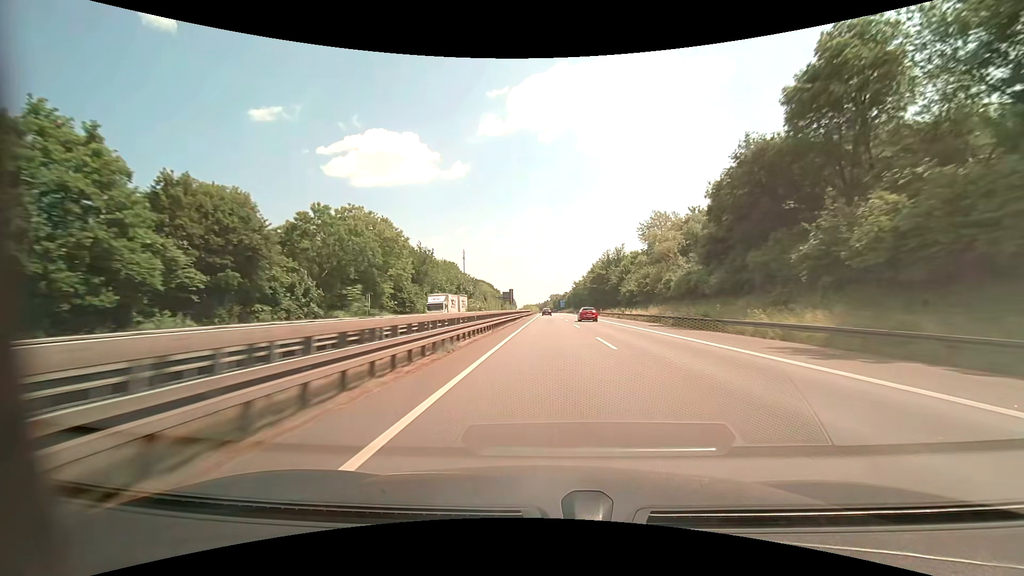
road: motorway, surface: asphalt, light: Day
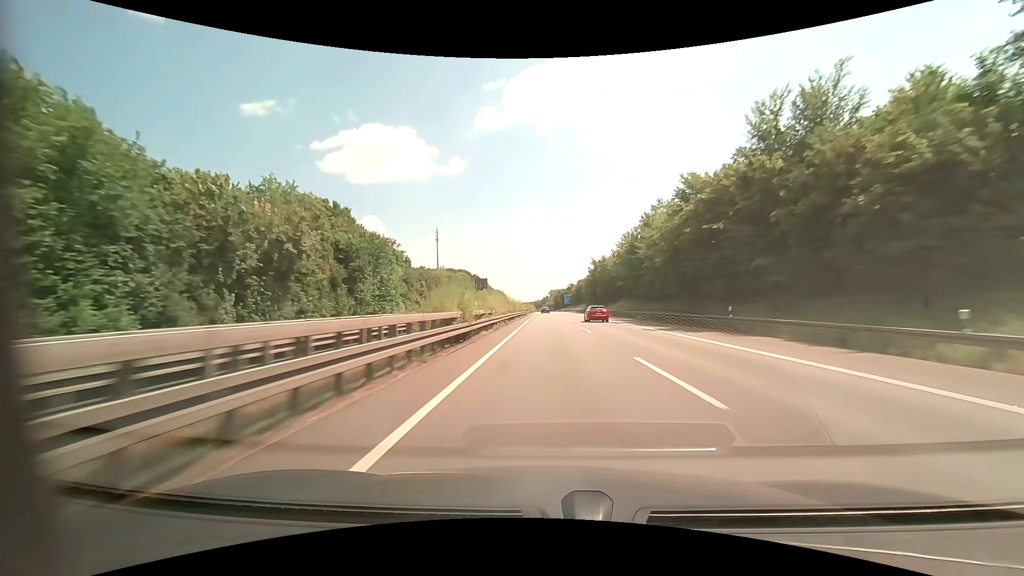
(+0.3, +82.1) m; 0°
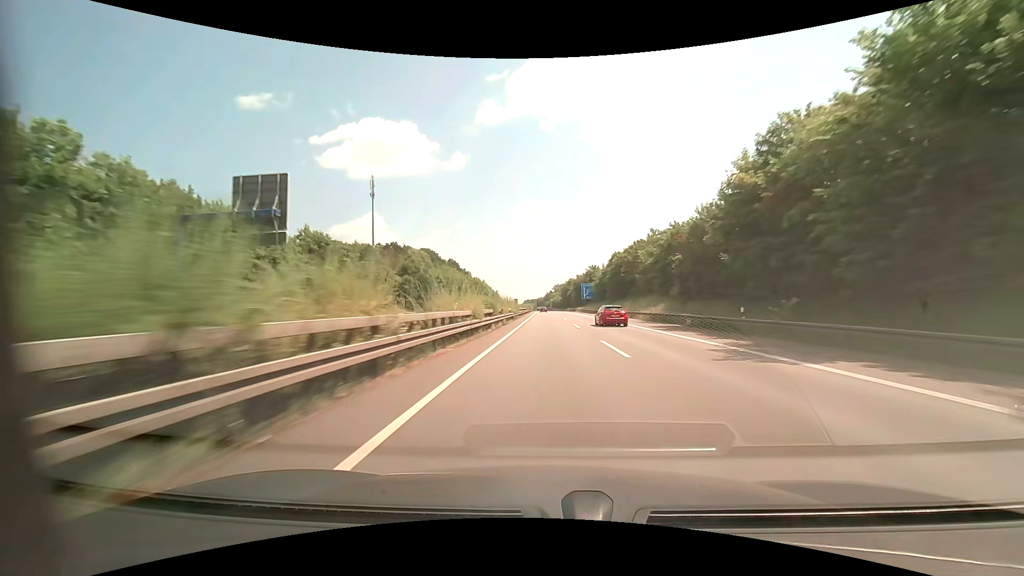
(-0.1, +102.8) m; 0°
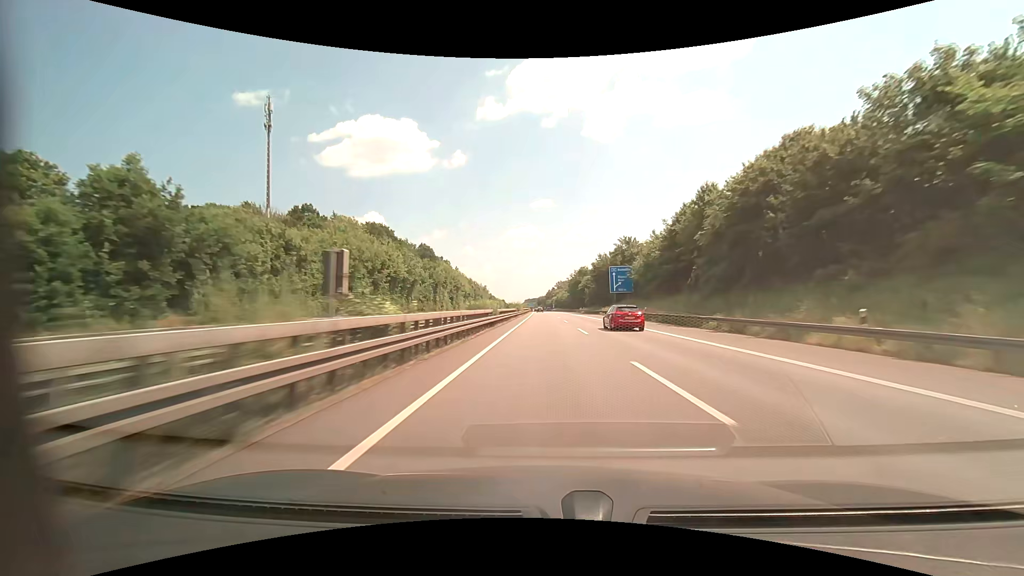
(-0.1, +61.9) m; 0°
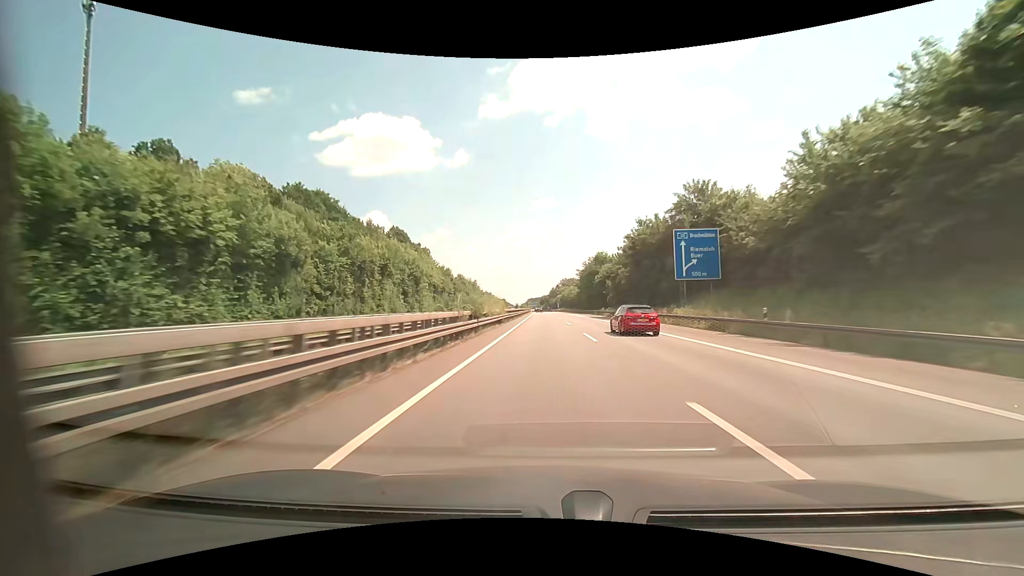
(-0.1, +41.3) m; 0°
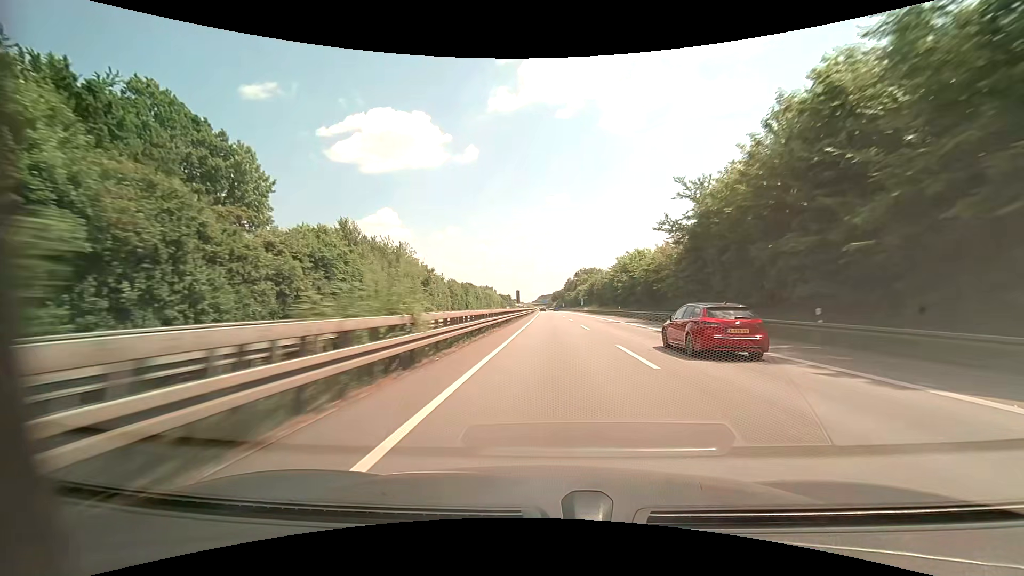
(-1.0, +103.6) m; -1°
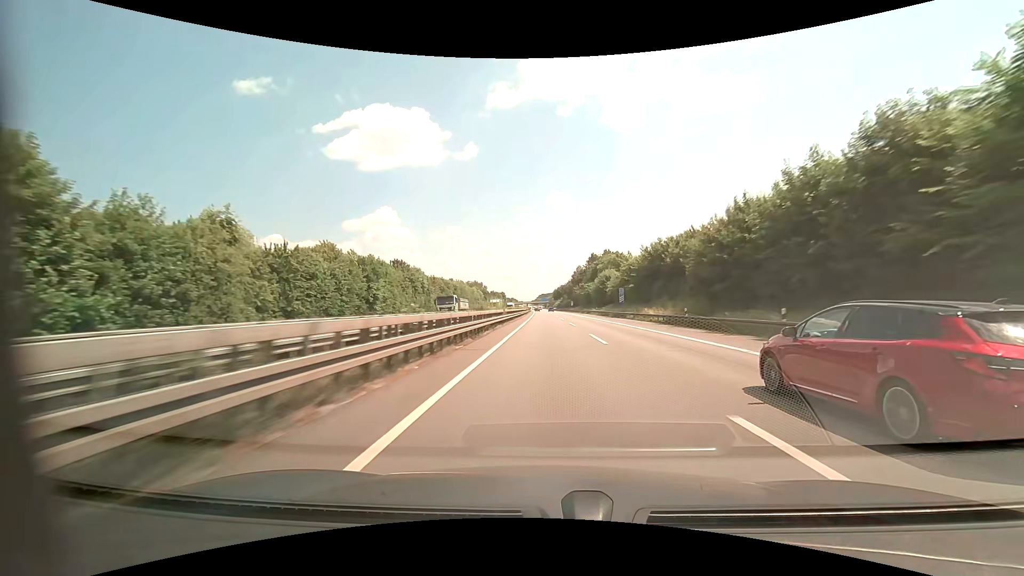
(+0.2, +83.0) m; 0°
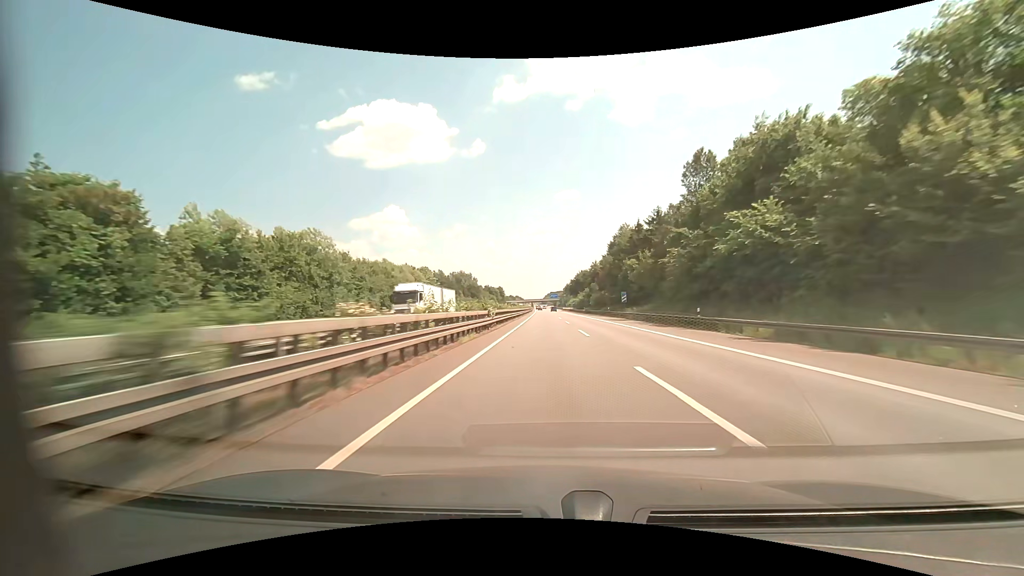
(-0.7, +103.9) m; -1°
(0, +10) (0, +20) (0, +30) (0, +40) (0, +50) (0, +60) (0, +70) (0, +80) (0, +90) (-1, +100) m
